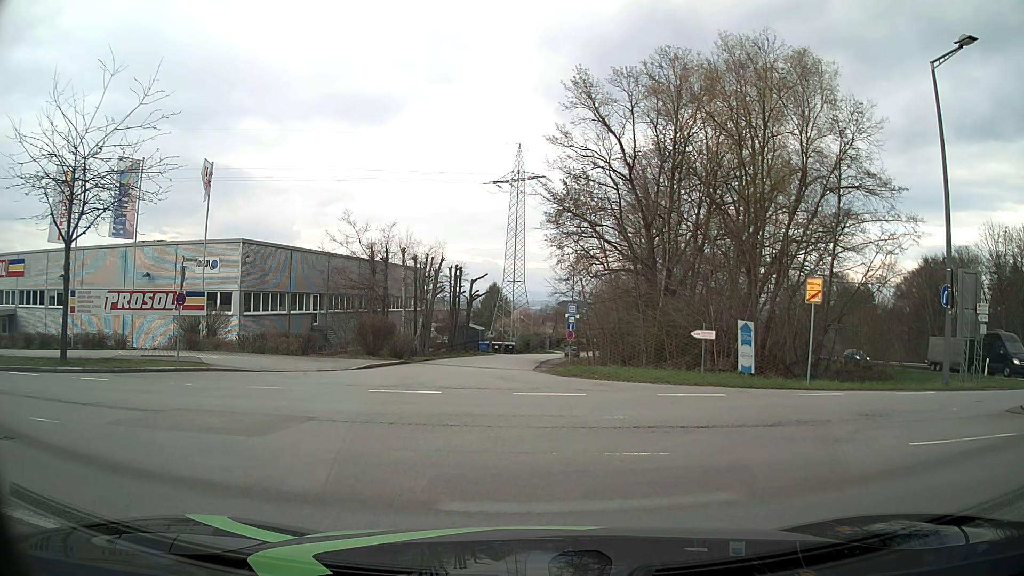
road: residential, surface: asphalt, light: Day
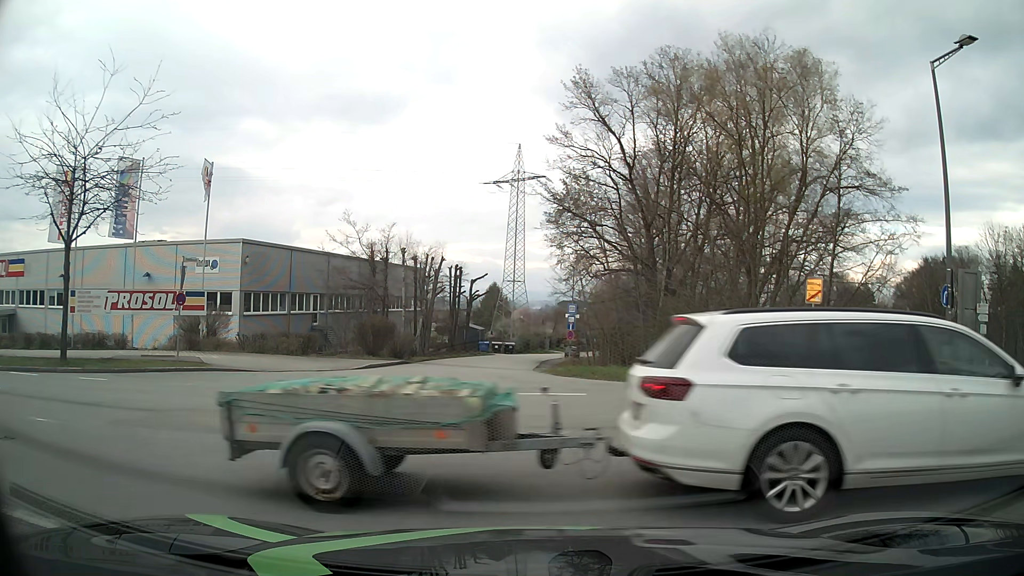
(0.0, 0.0) m; 0°
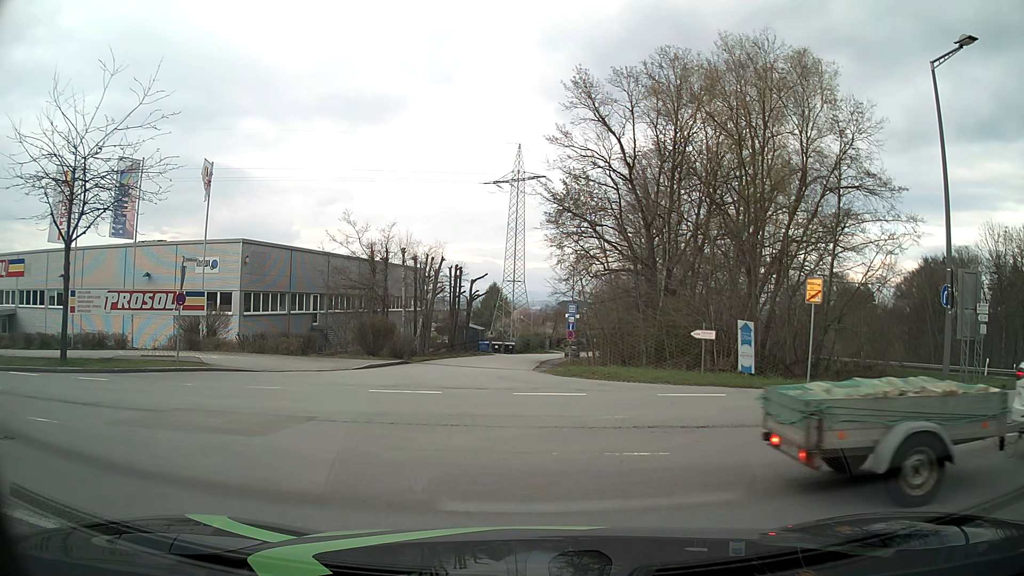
(0.0, 0.0) m; 0°
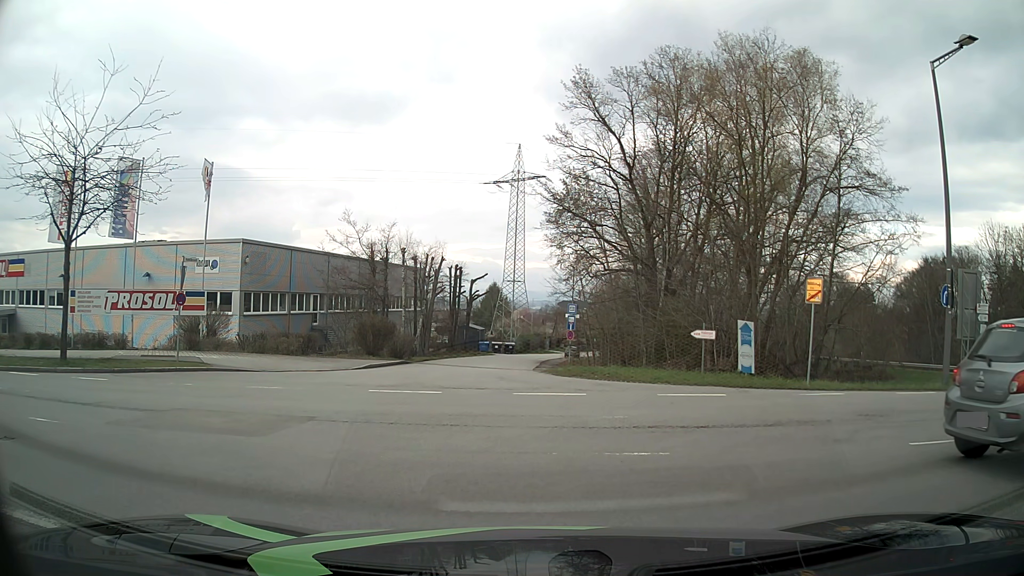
(0.0, 0.0) m; 0°
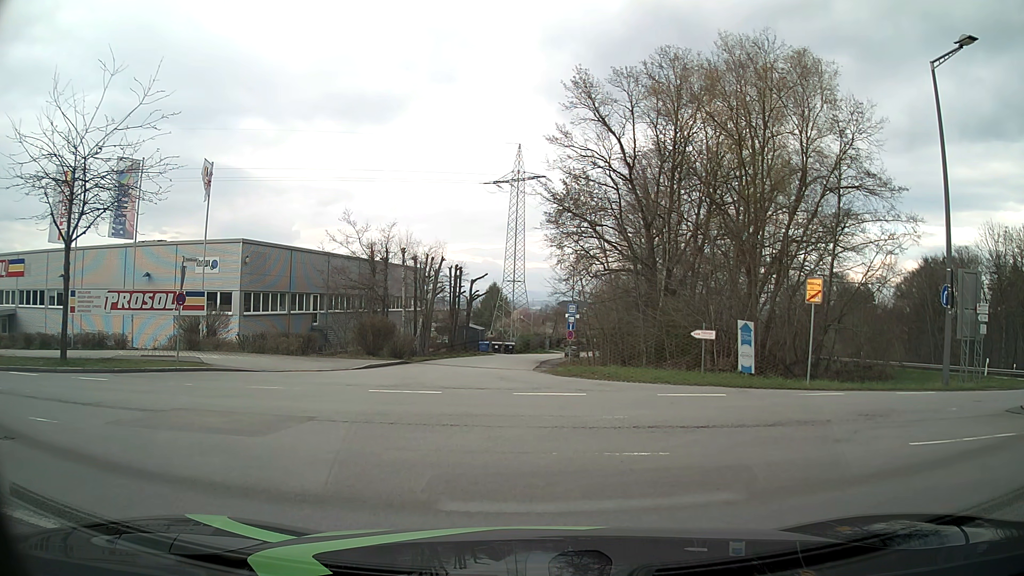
(0.0, 0.0) m; 0°
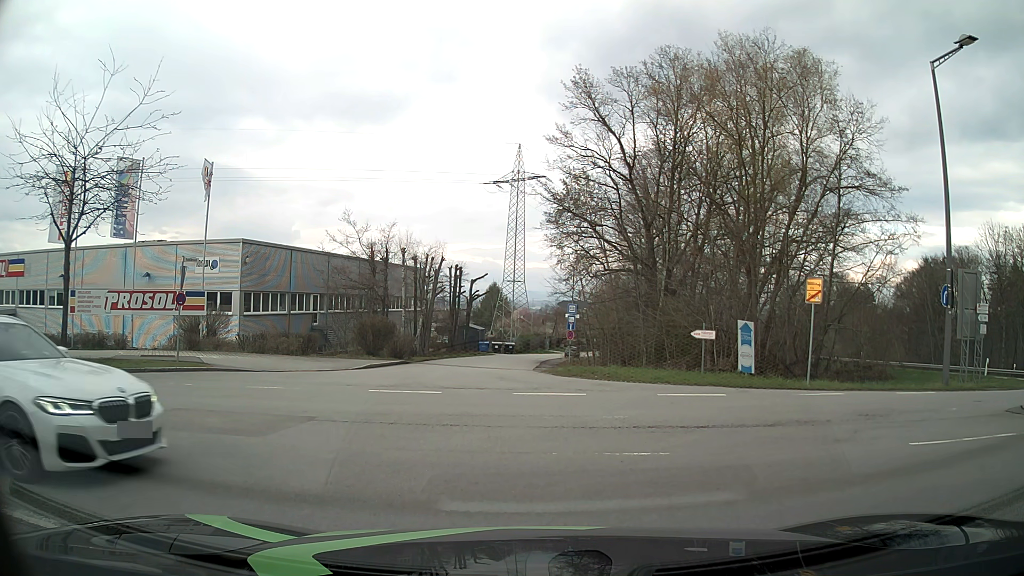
(0.0, 0.0) m; 0°
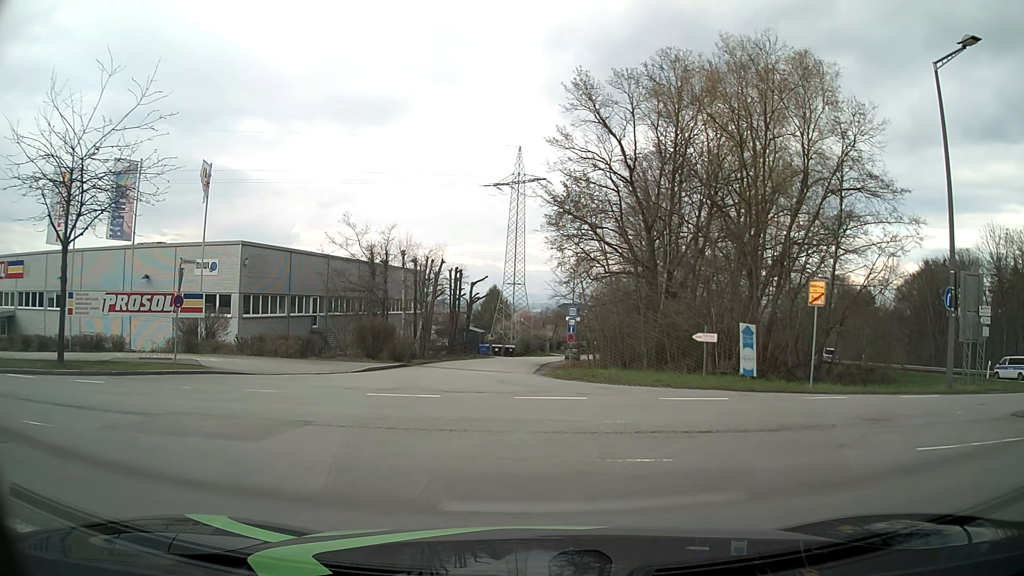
(0.0, +0.2) m; 0°
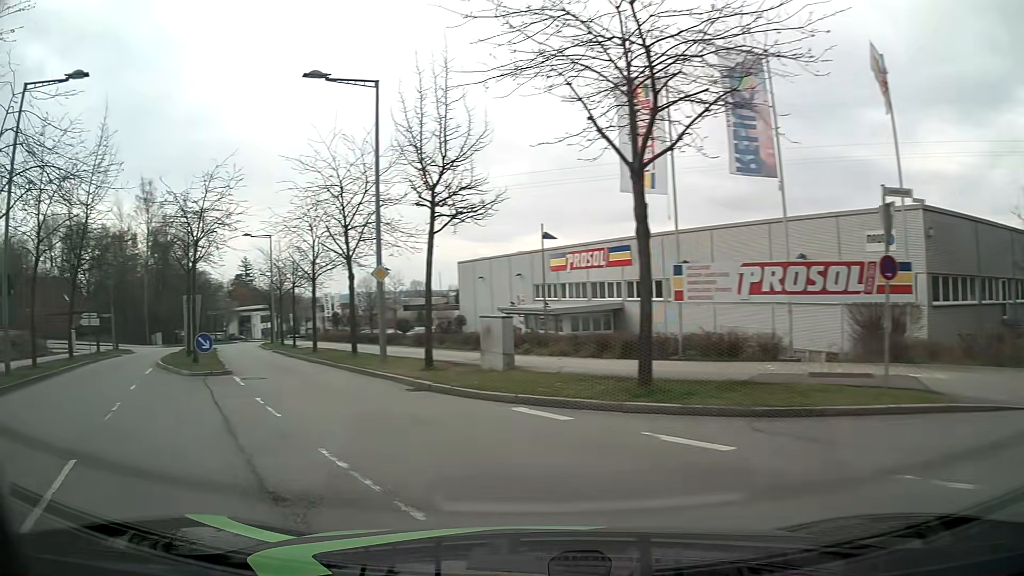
(-4.9, +9.8) m; -57°
(-2, +10) (-6, +19) (-11, +28) (-15, +37) (-20, +46) (-24, +55) (-28, +64) (-31, +73) (-35, +83) (-37, +92) m
